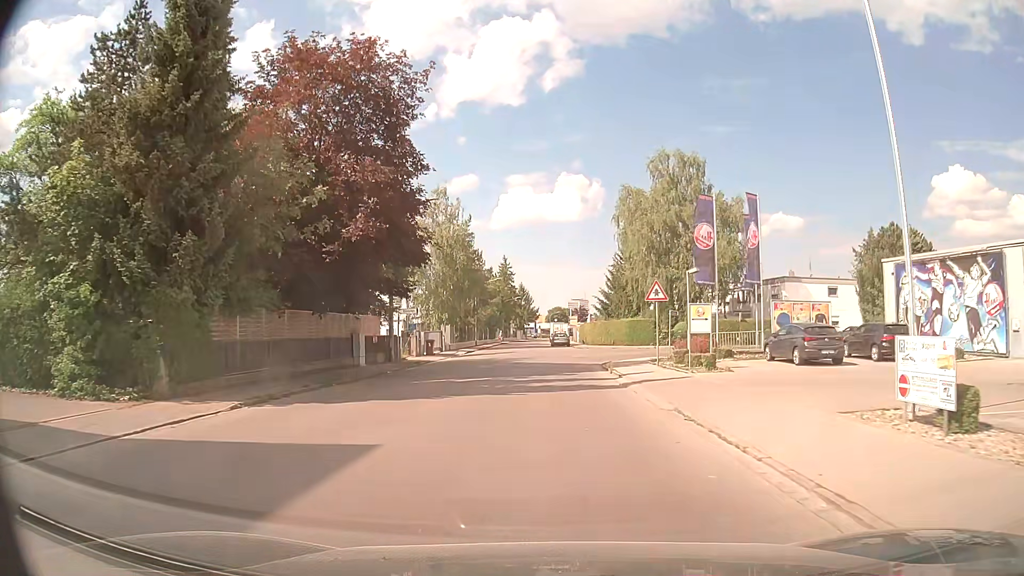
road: residential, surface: asphalt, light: Day
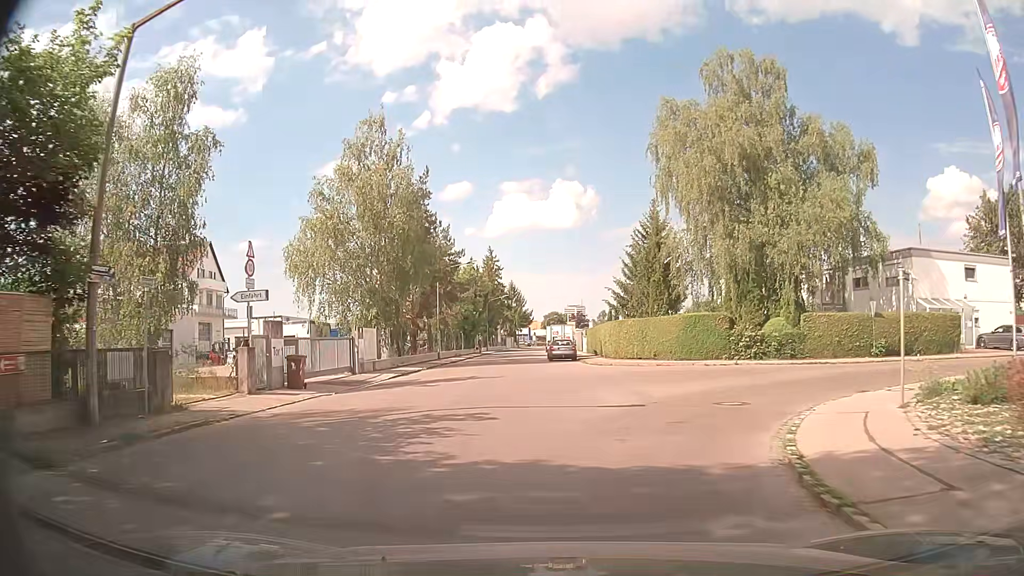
(+0.1, +23.9) m; +1°
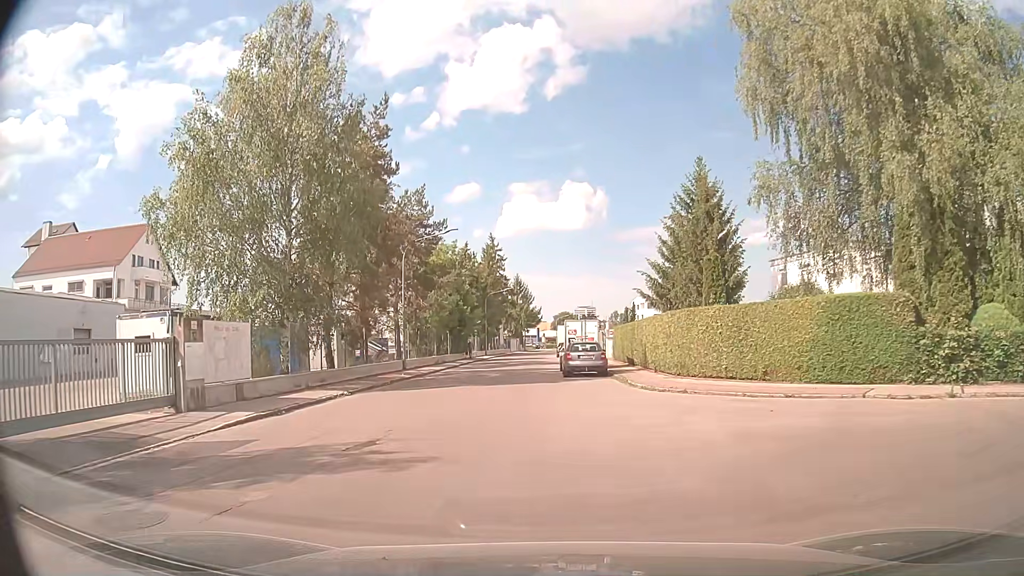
(-0.2, +16.0) m; -1°
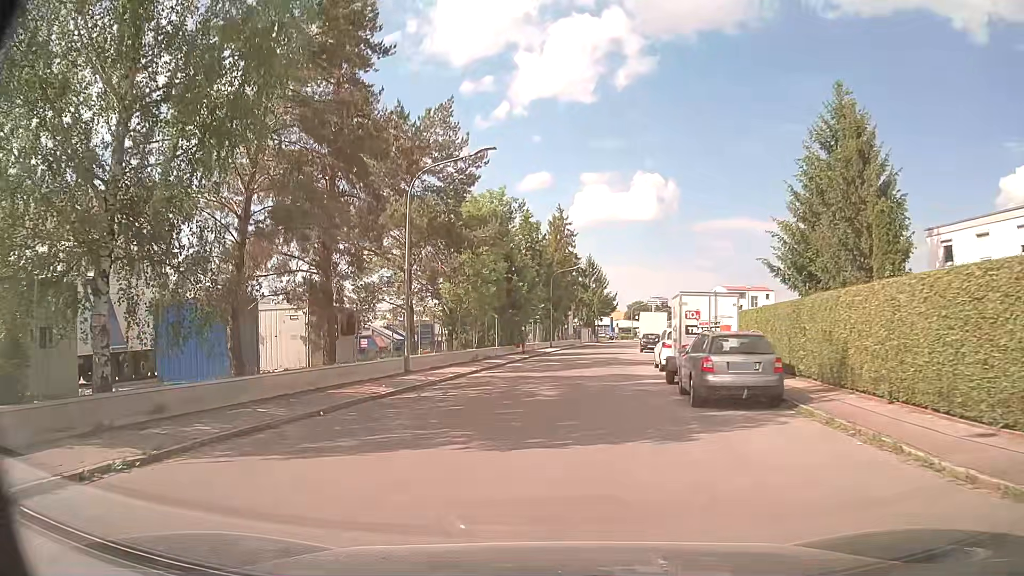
(-0.5, +14.3) m; -5°
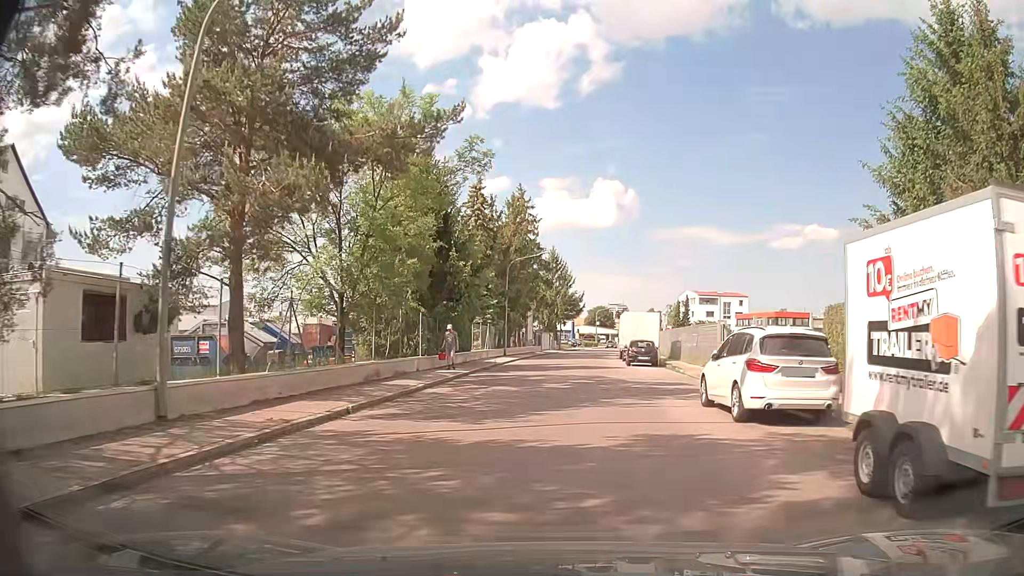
(-0.1, +13.9) m; +3°
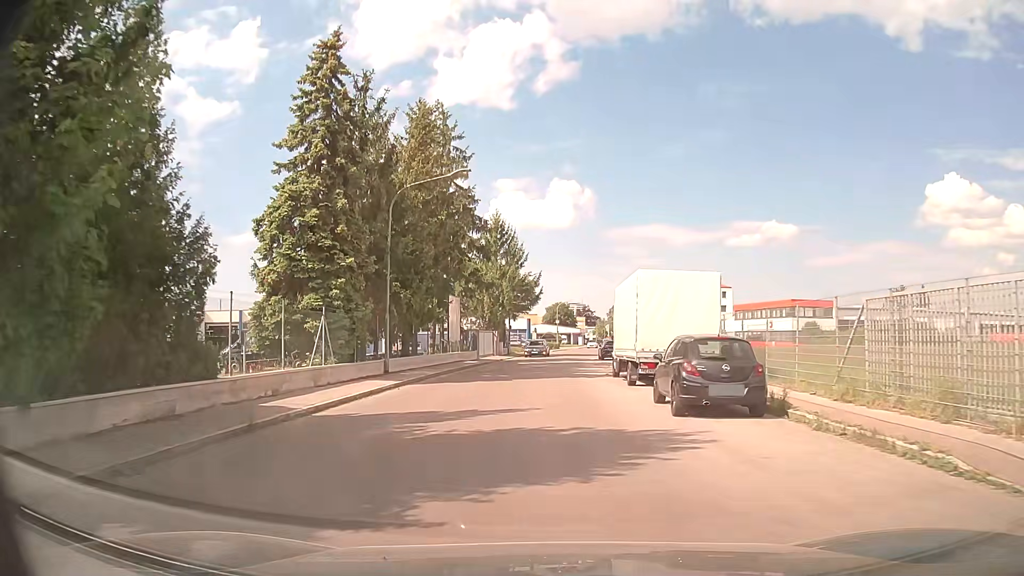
(+1.5, +24.9) m; +4°
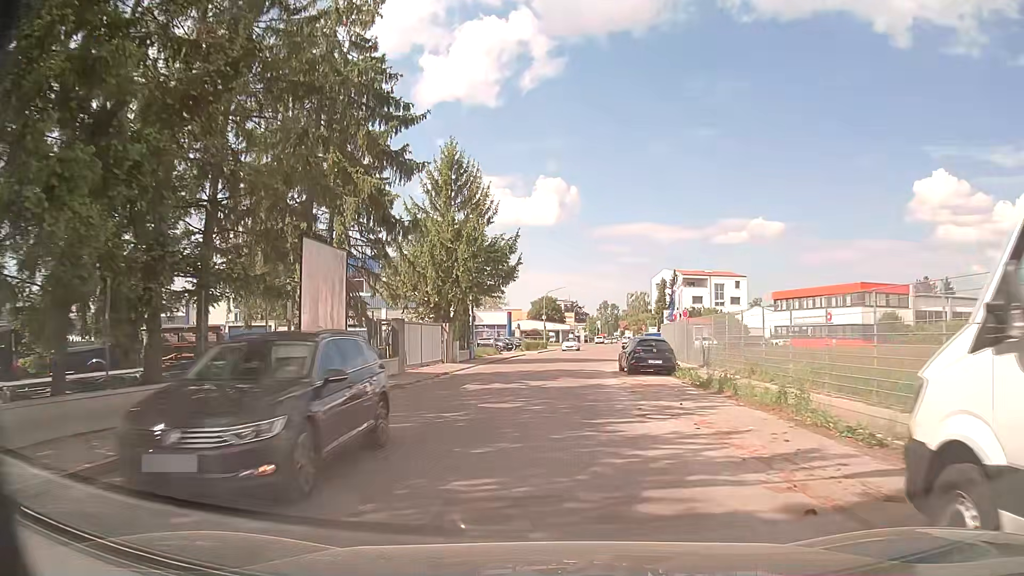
(+0.2, +22.2) m; +1°
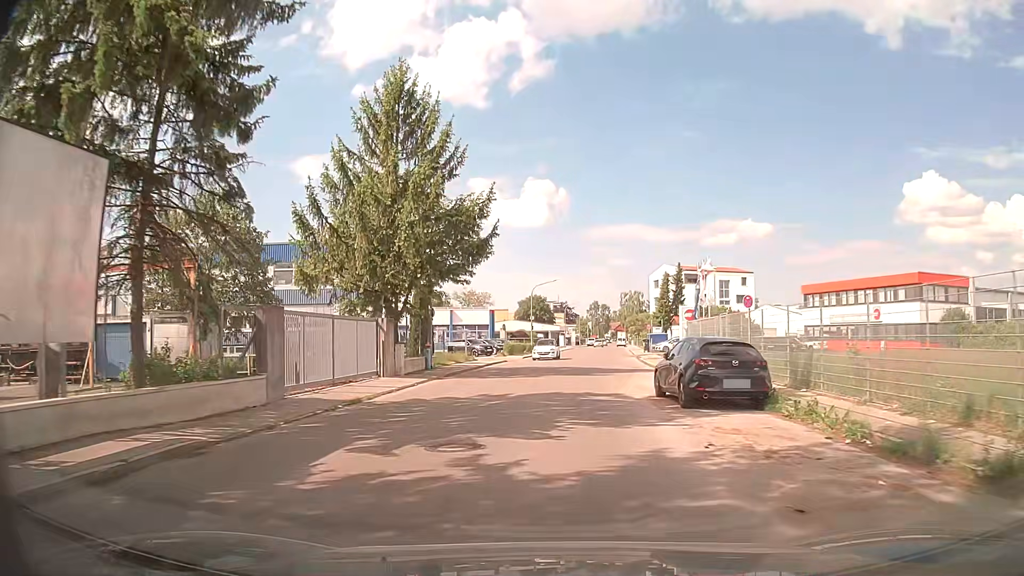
(+0.1, +12.1) m; +1°
(0, +10) (+1, +20) (+2, +30) (+2, +40) (+3, +50) (+4, +60) (+5, +70) (+6, +80) (+7, +90) (+8, +100) m
